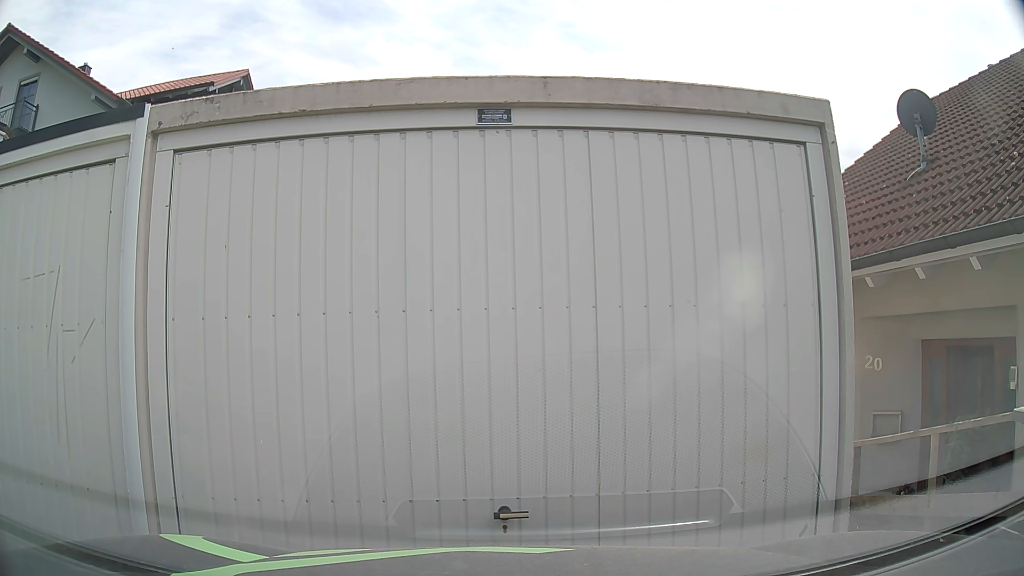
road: residential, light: Day
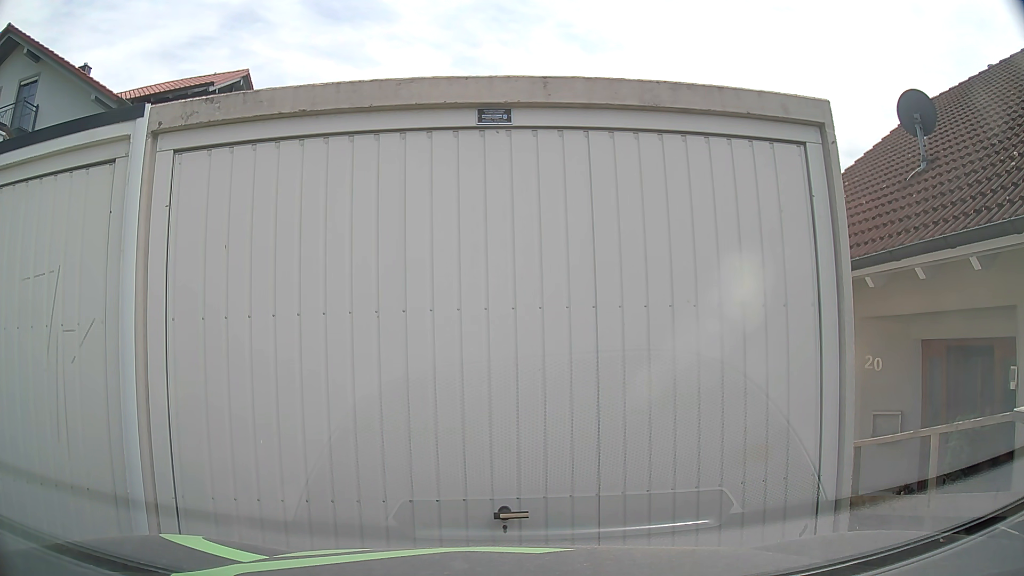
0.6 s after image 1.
(0.0, 0.0) m; 0°
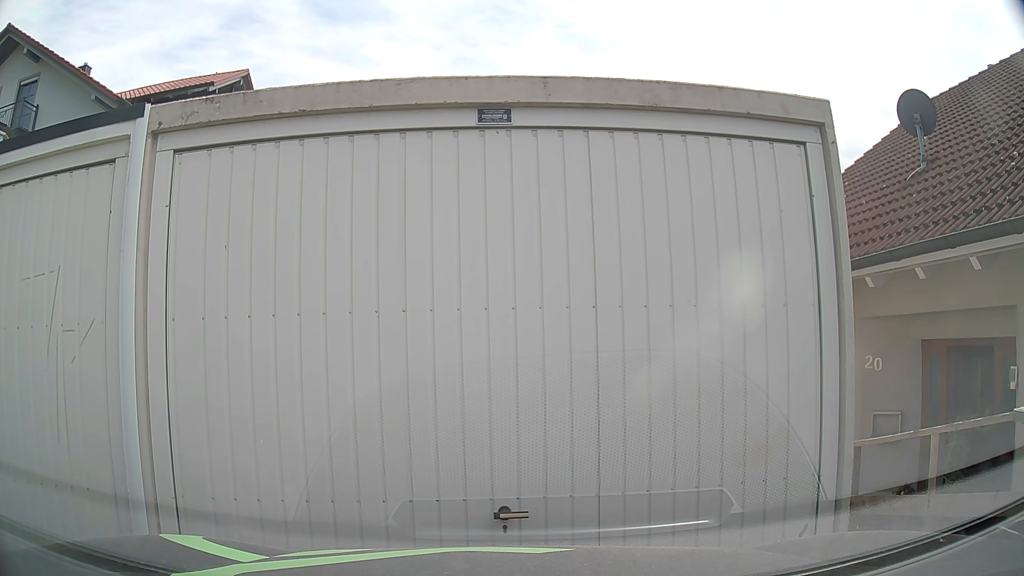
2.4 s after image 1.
(0.0, 0.0) m; 0°
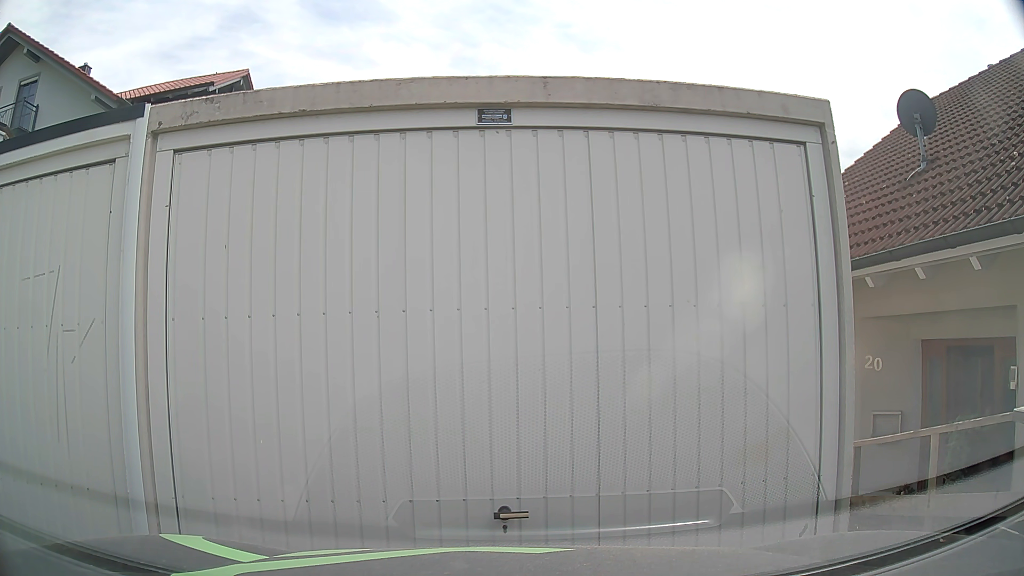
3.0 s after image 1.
(0.0, 0.0) m; 0°
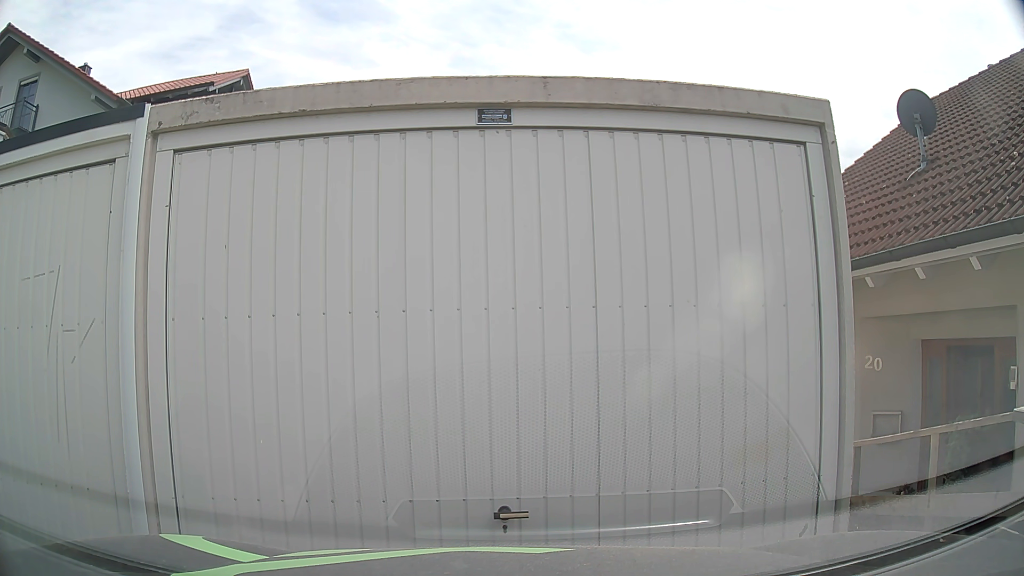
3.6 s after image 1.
(0.0, 0.0) m; 0°
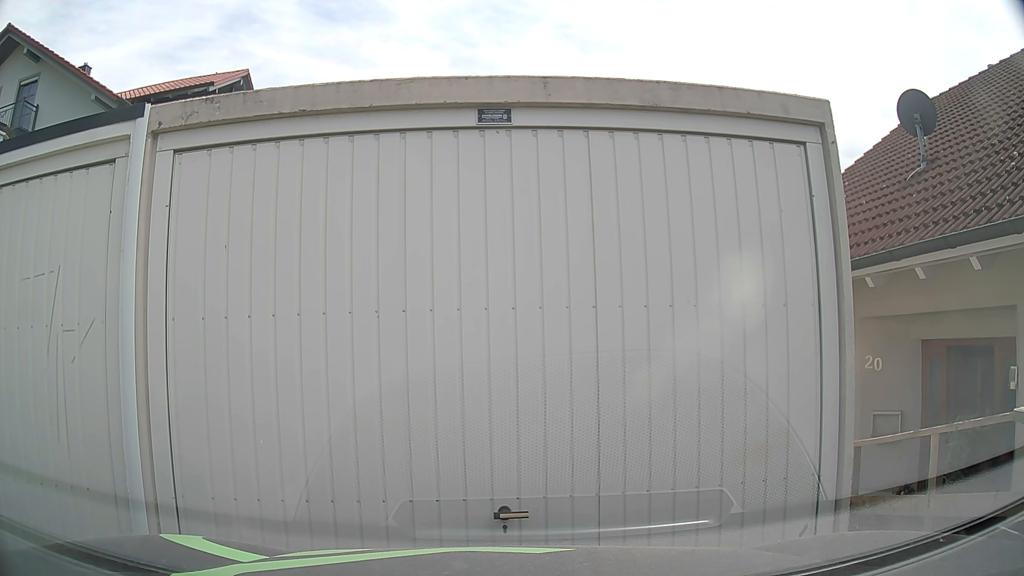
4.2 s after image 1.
(0.0, 0.0) m; 0°
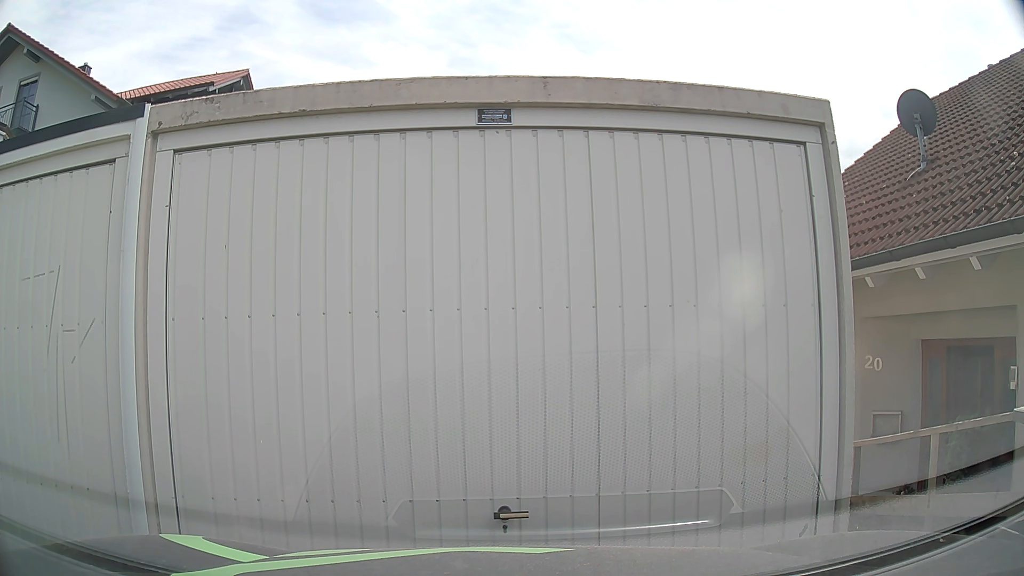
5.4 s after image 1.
(0.0, 0.0) m; 0°
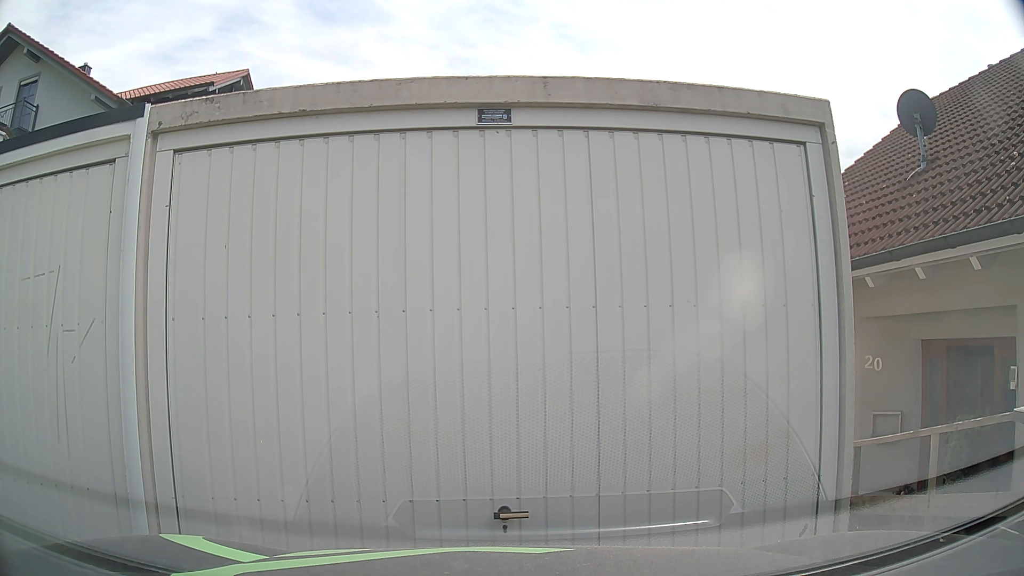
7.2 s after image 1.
(0.0, 0.0) m; 0°
